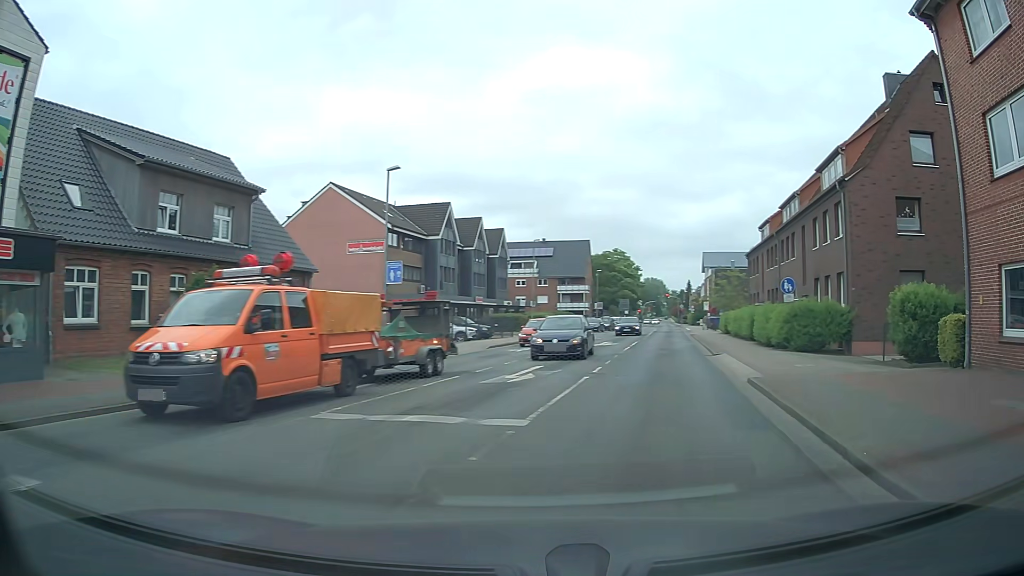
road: tertiary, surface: asphalt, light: Day
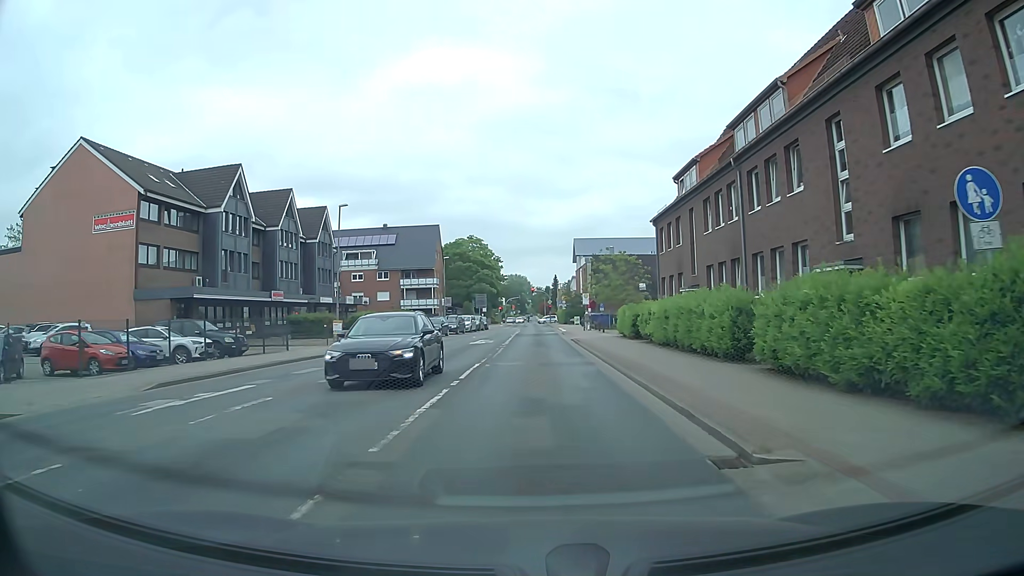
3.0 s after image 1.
(+3.2, +19.6) m; +11°
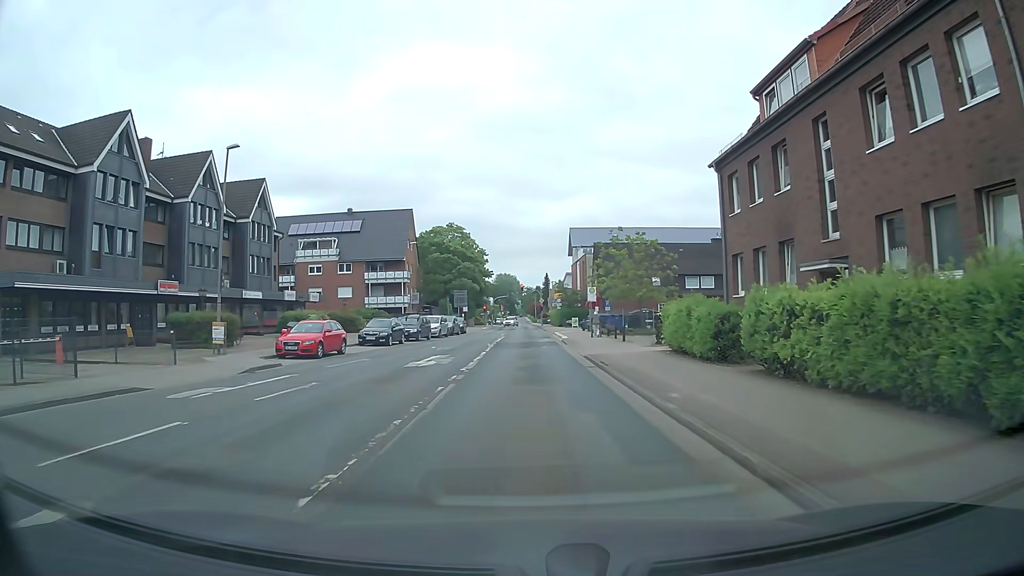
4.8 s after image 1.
(0.0, +15.6) m; 0°
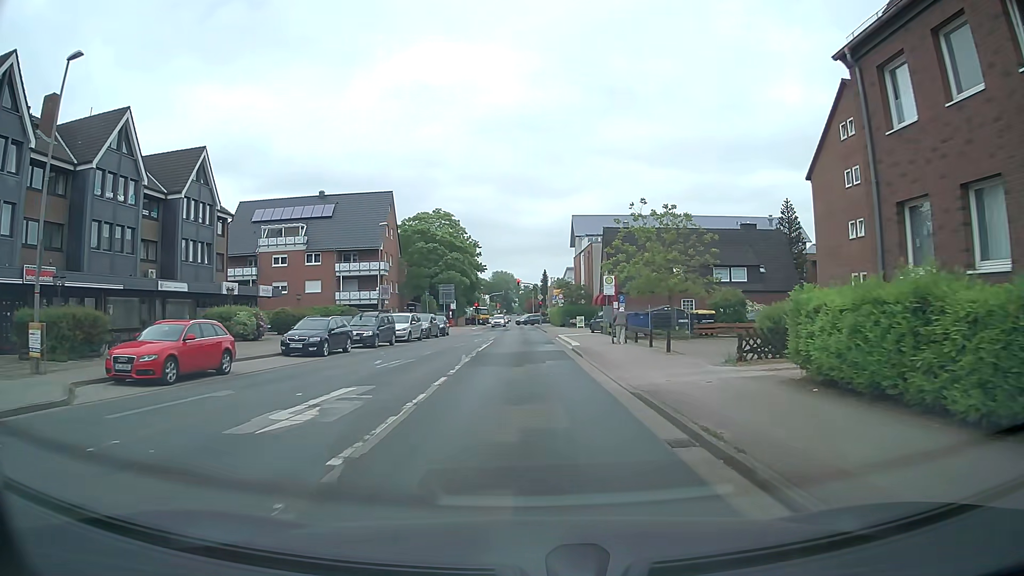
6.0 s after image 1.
(+0.1, +11.6) m; +1°
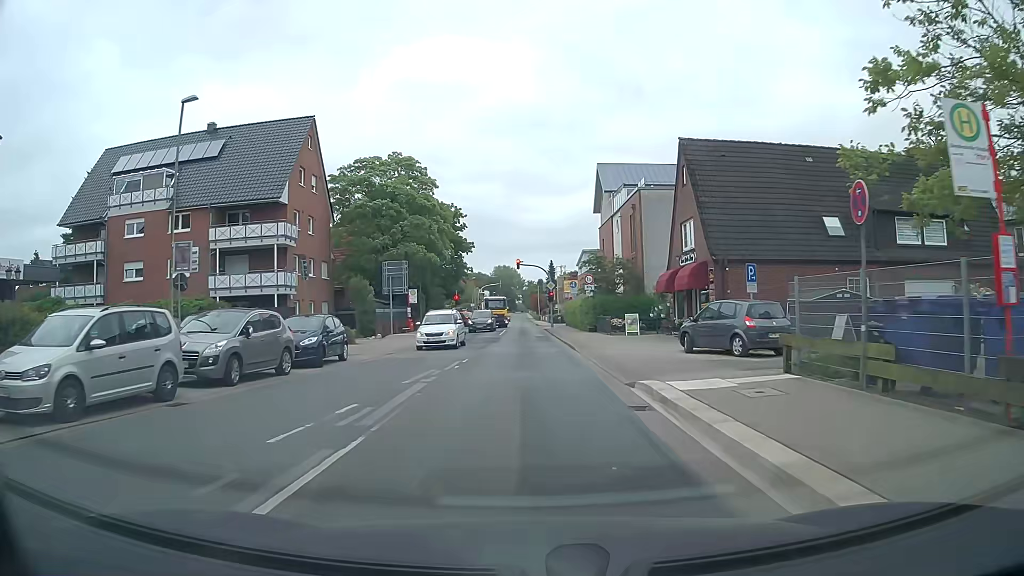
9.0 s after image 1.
(-0.2, +29.5) m; -1°
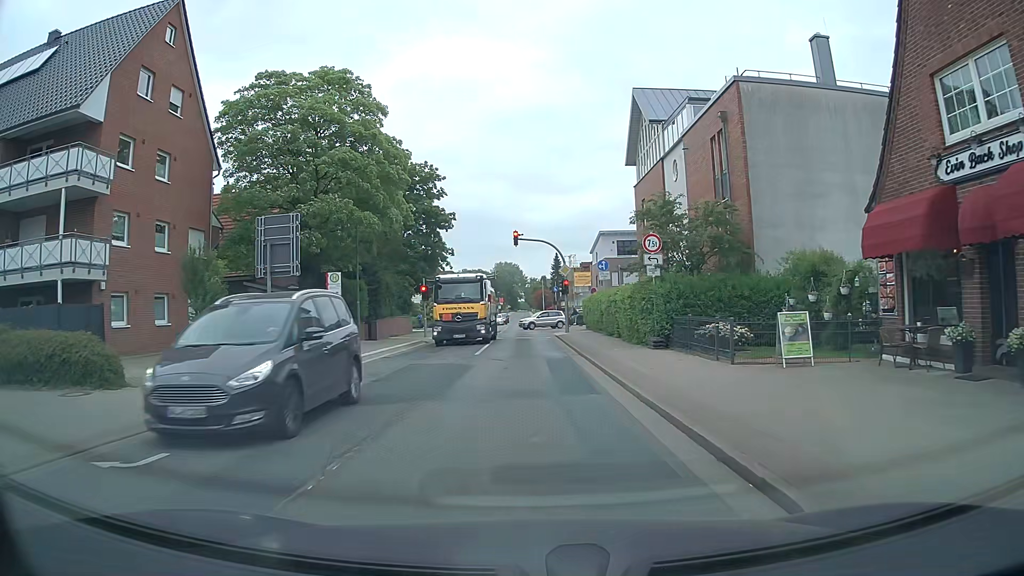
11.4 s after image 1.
(0.0, +20.4) m; 0°
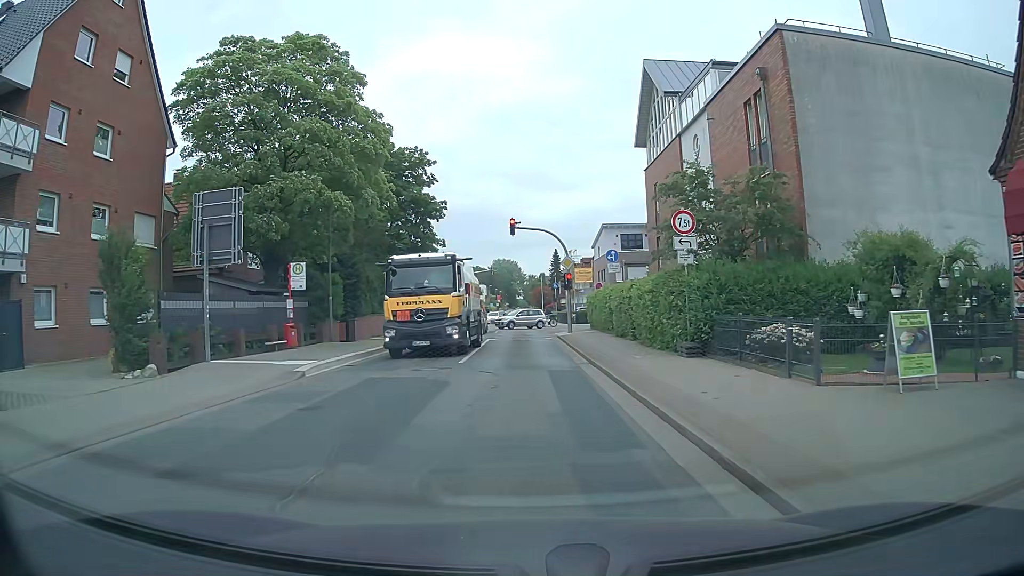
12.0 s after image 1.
(0.0, +4.4) m; 0°
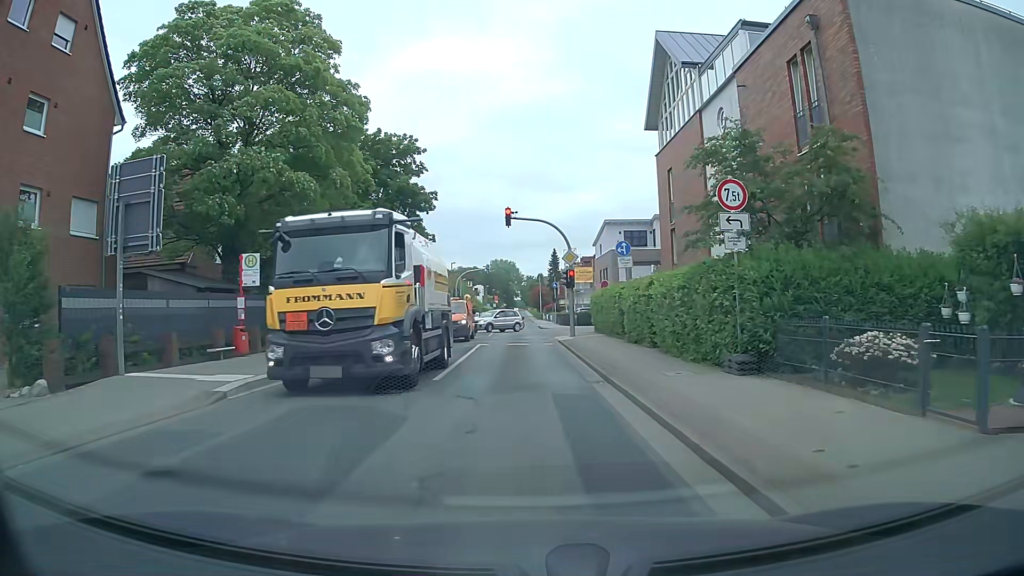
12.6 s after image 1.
(0.0, +4.1) m; 0°
